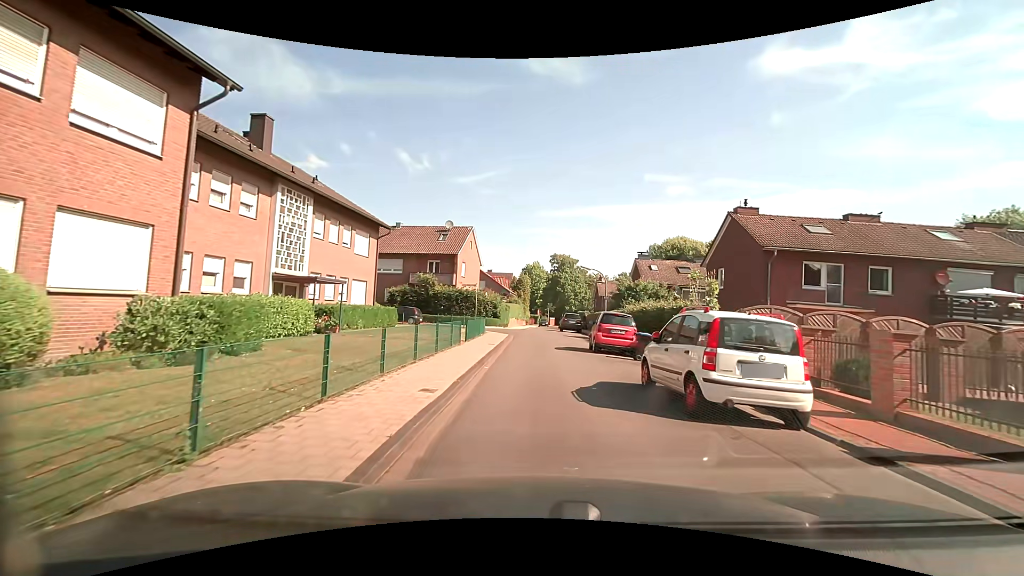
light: Day
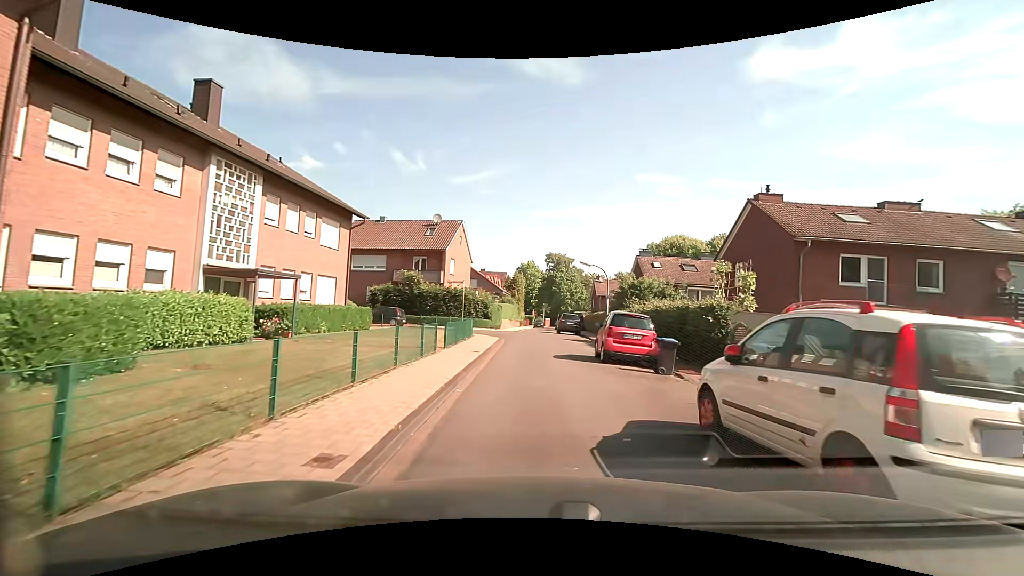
(0.0, +3.7) m; 0°
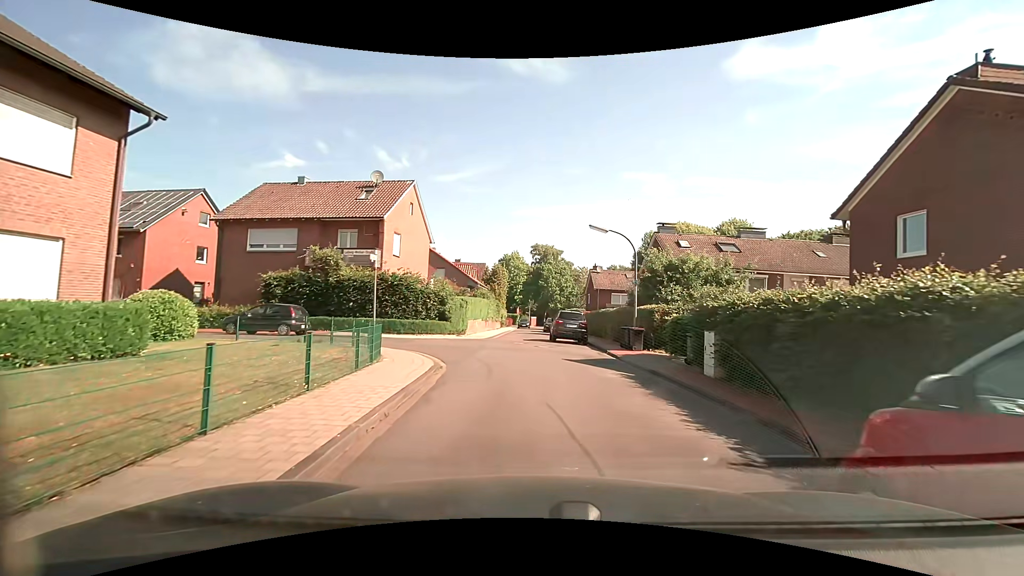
(+0.2, +13.8) m; +2°
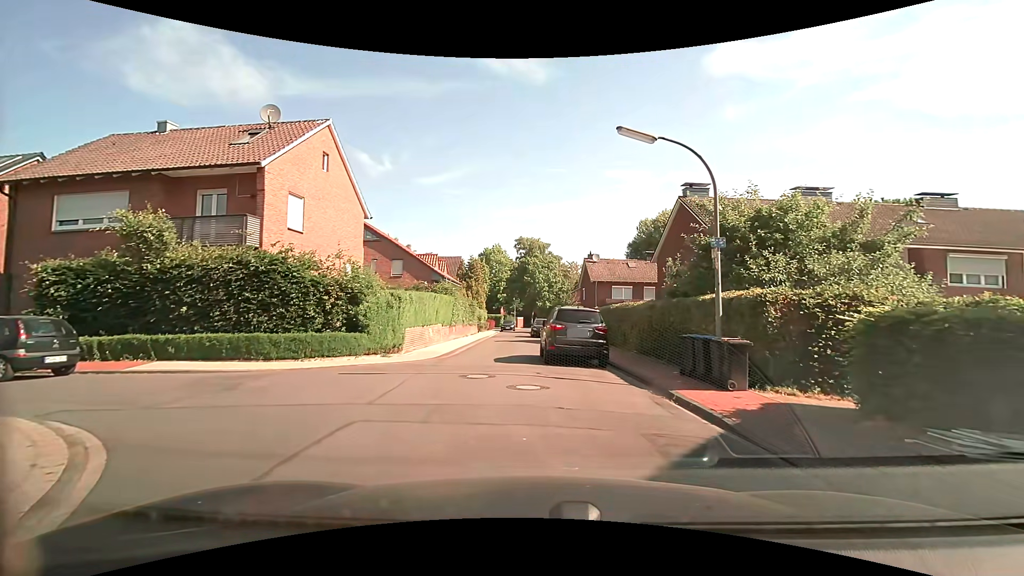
(+0.1, +10.9) m; +1°
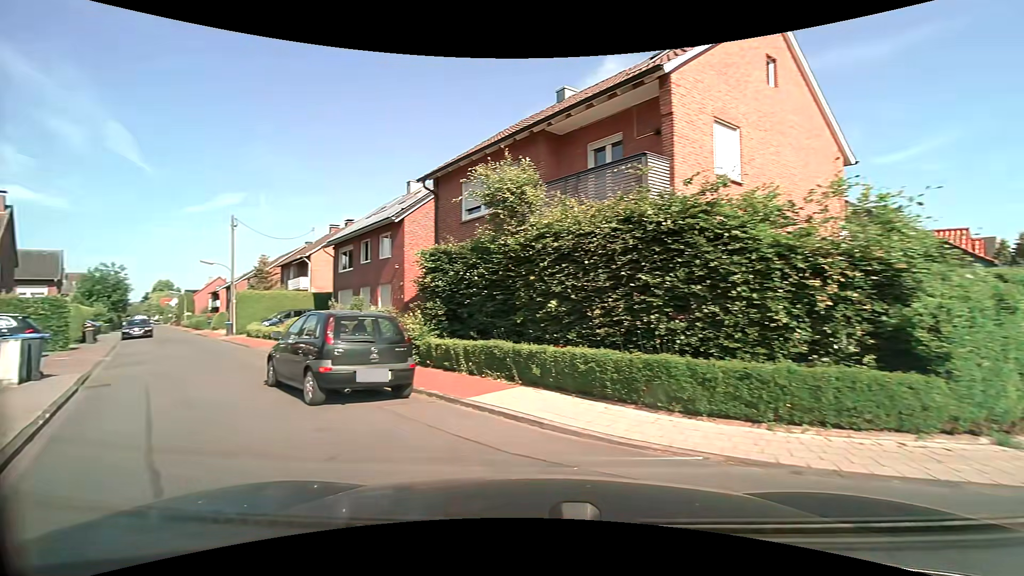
(-2.5, +8.4) m; -48°
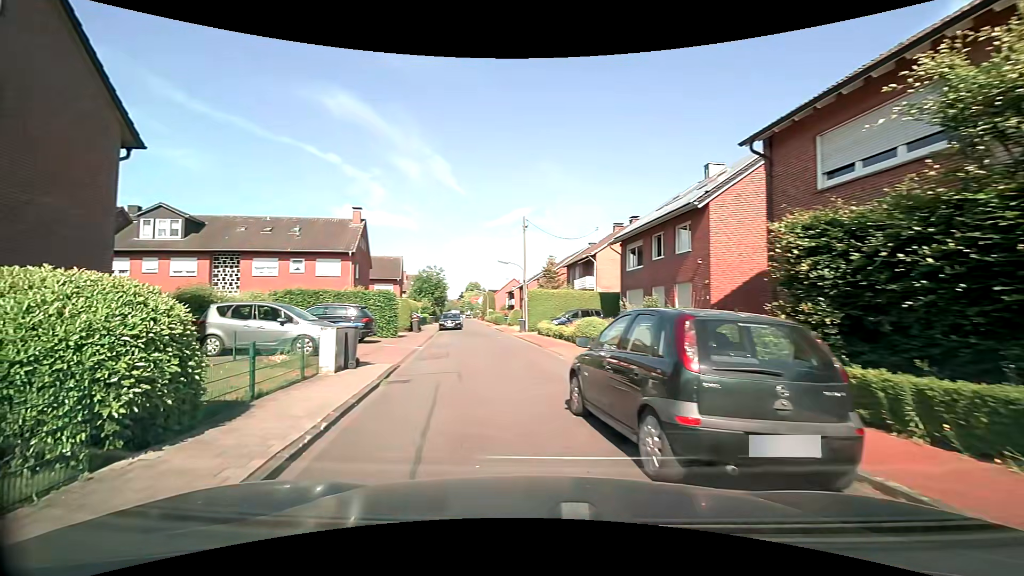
(-1.0, +3.7) m; -32°
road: residential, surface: asphalt
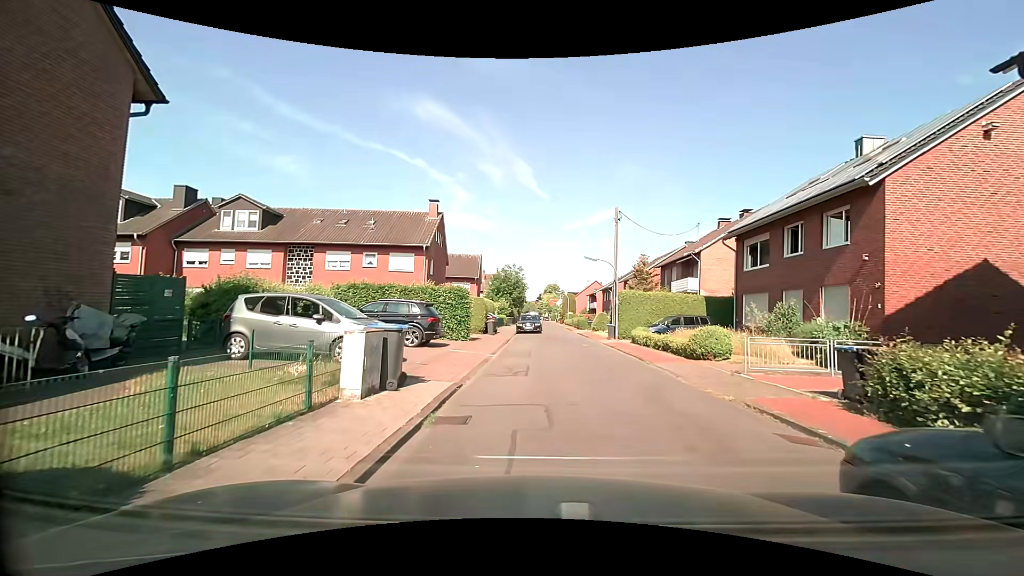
(-0.4, +4.0) m; -9°
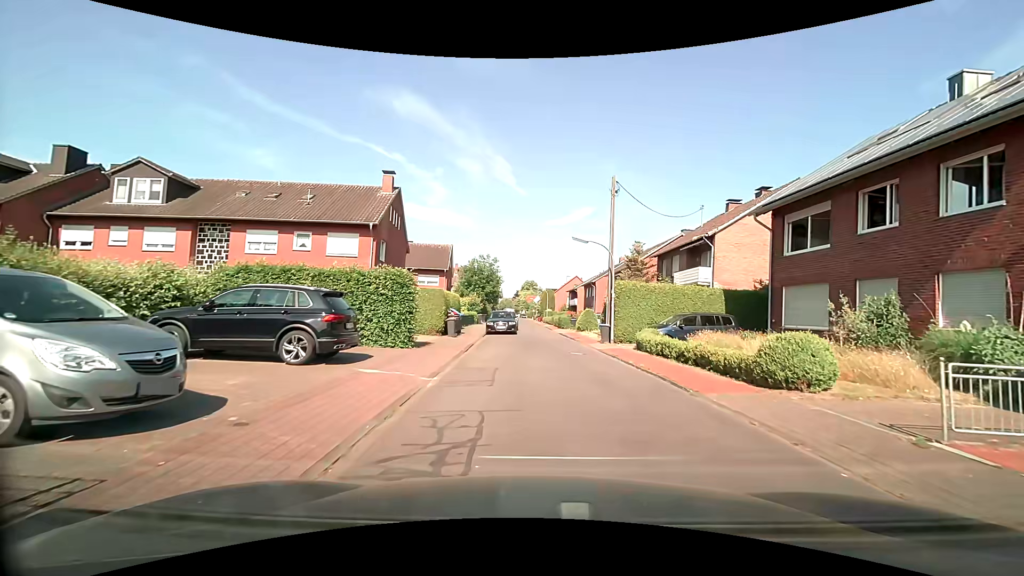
(+0.3, +7.0) m; +5°
